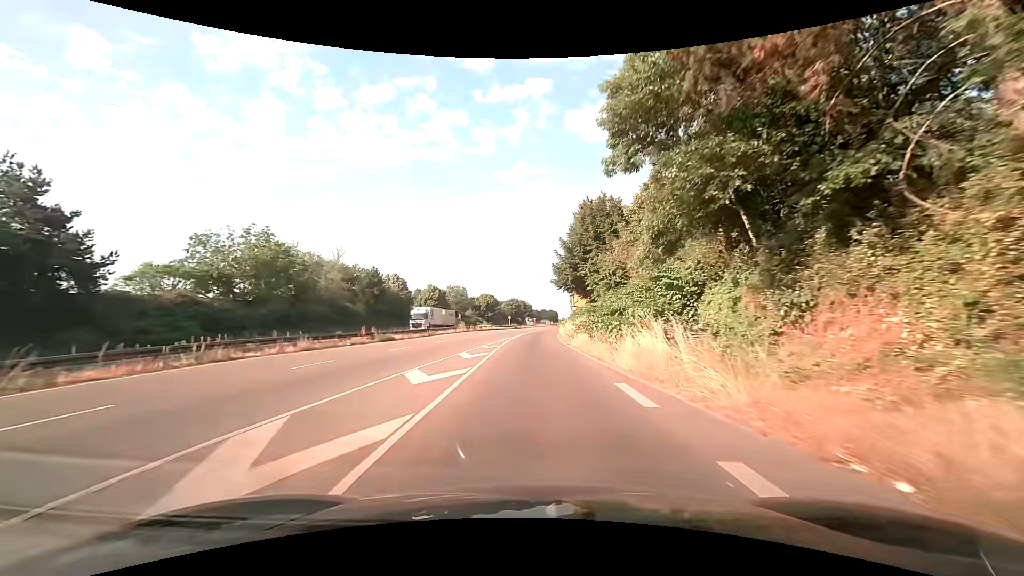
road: trunk_link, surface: asphalt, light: Day
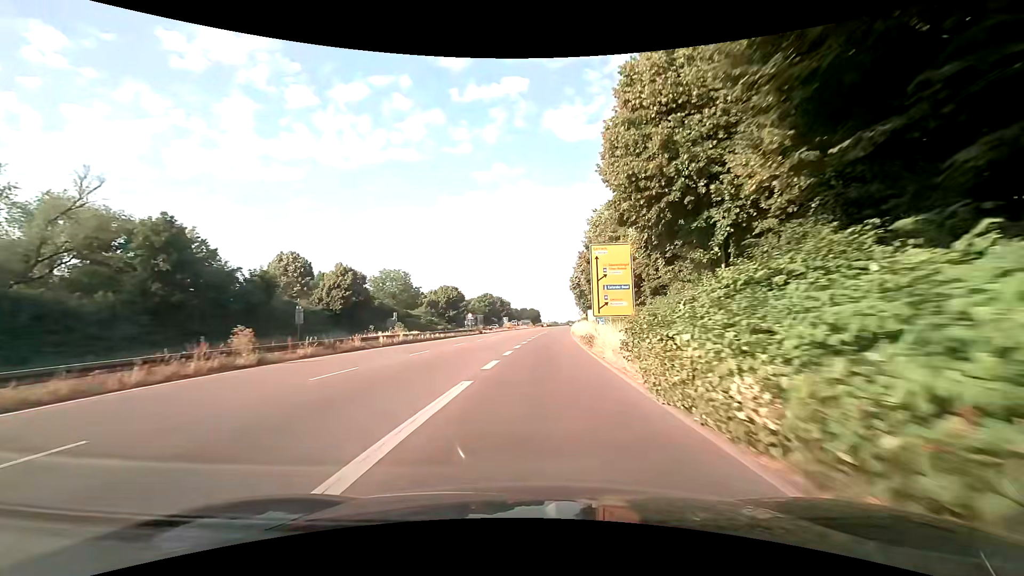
(+0.1, +47.6) m; +2°
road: trunk
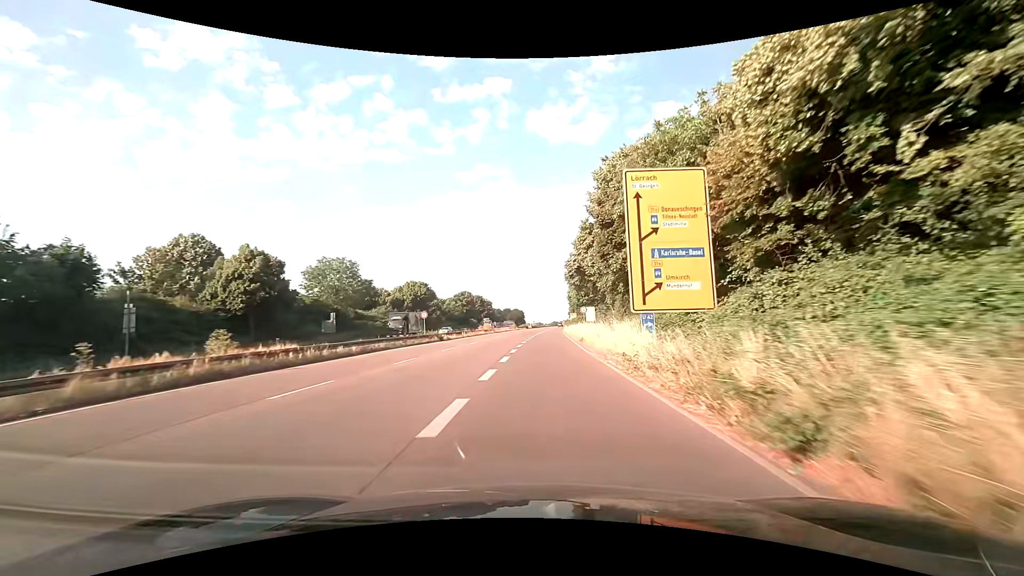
(+0.1, +20.0) m; +1°
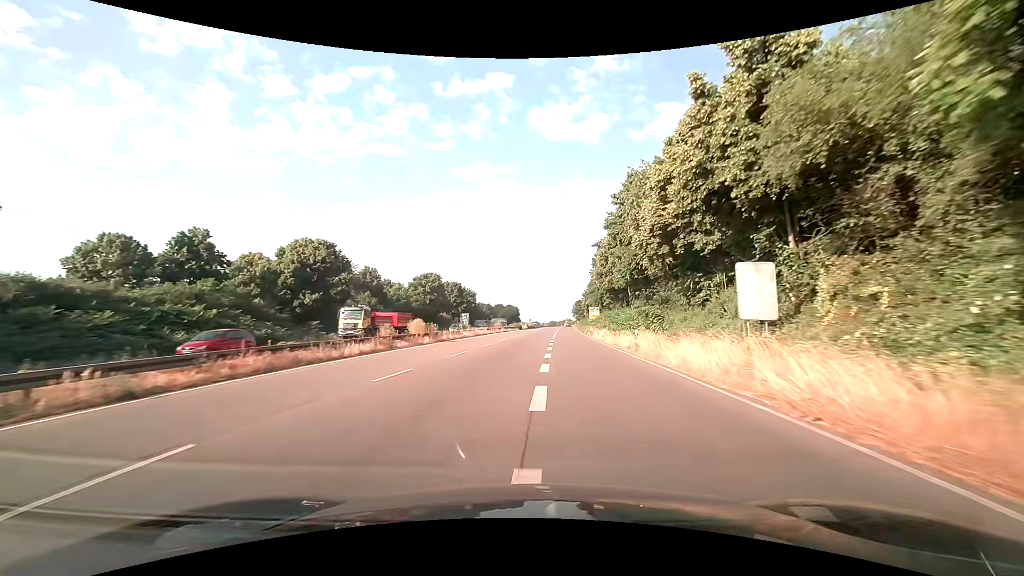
(+0.4, +52.4) m; +1°
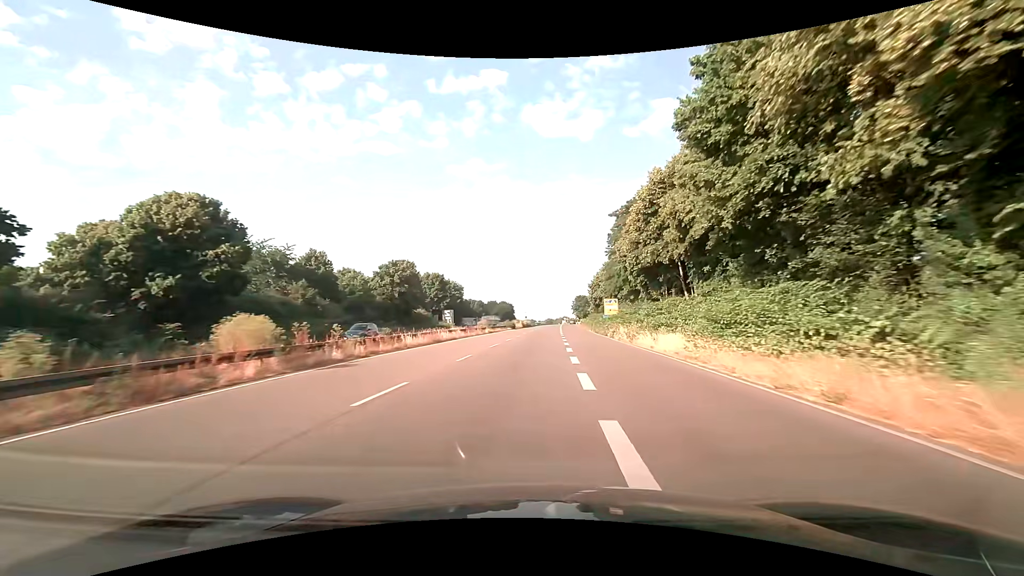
(-0.1, +21.8) m; 0°
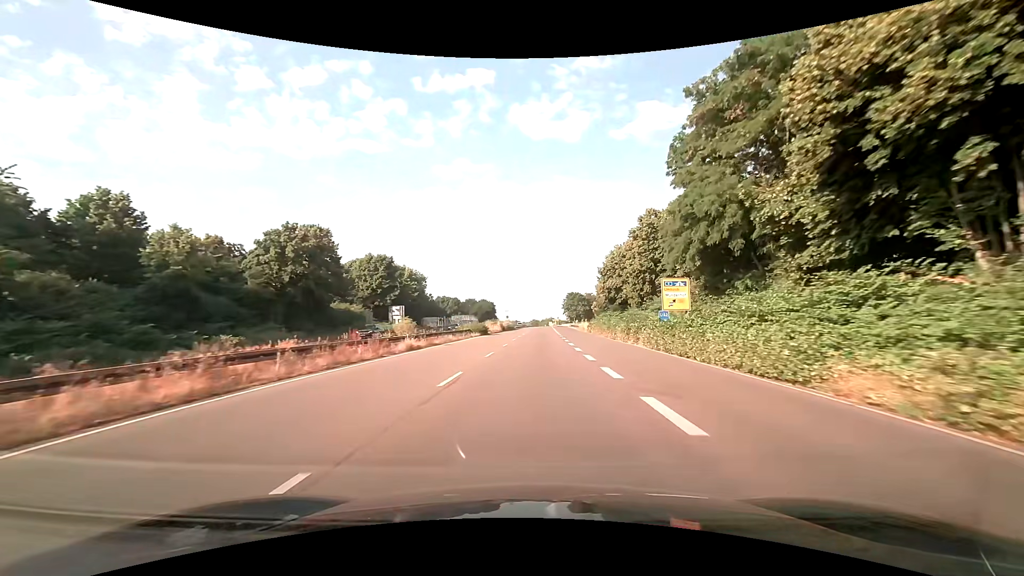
(+0.2, +33.6) m; +1°
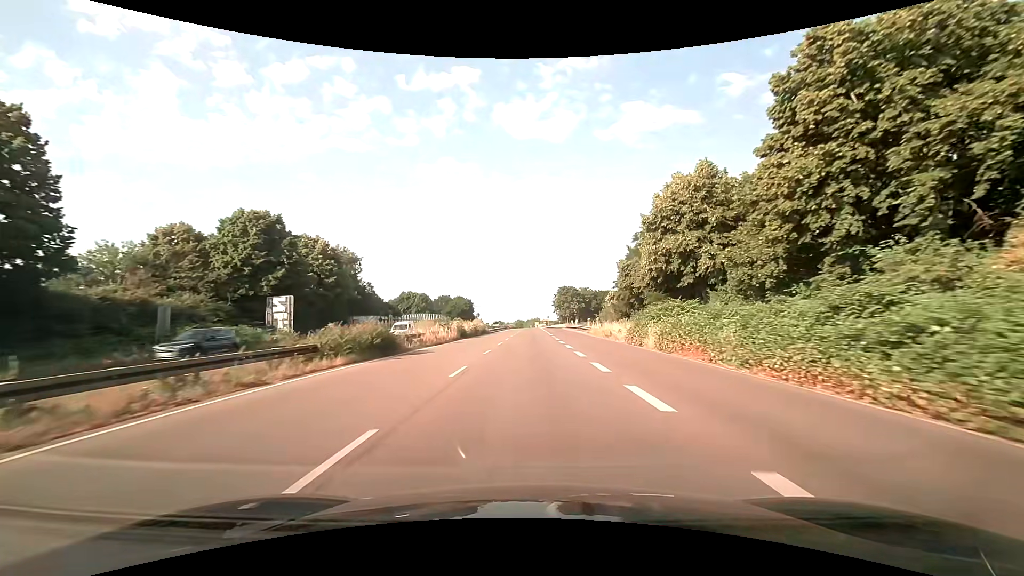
(+0.8, +34.6) m; +3°
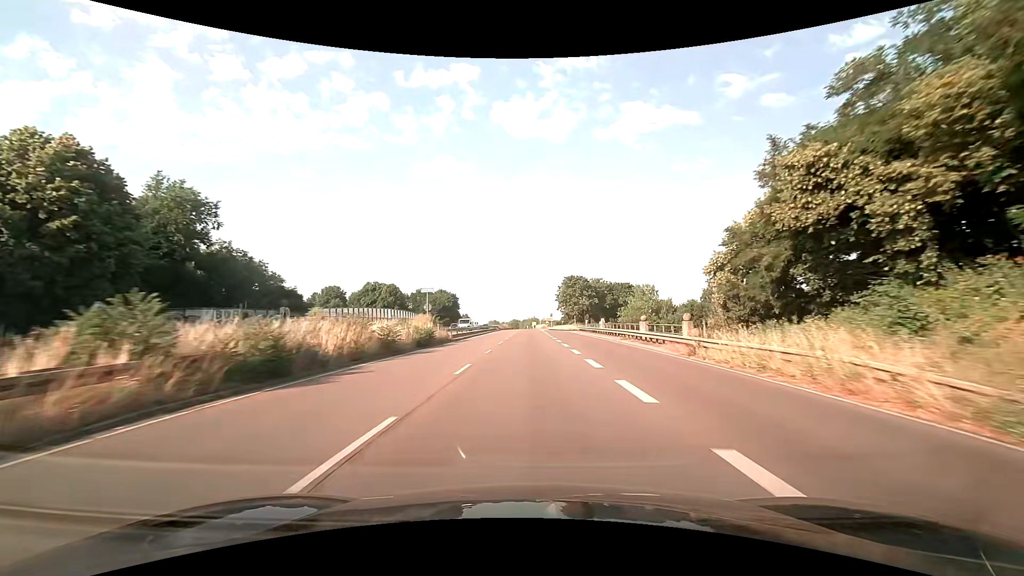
(-0.3, +35.3) m; 0°
(0, +10) (0, +20) (0, +30) (0, +40) (0, +50) (0, +60) (0, +70) (0, +80) (0, +90) (0, +100) m
